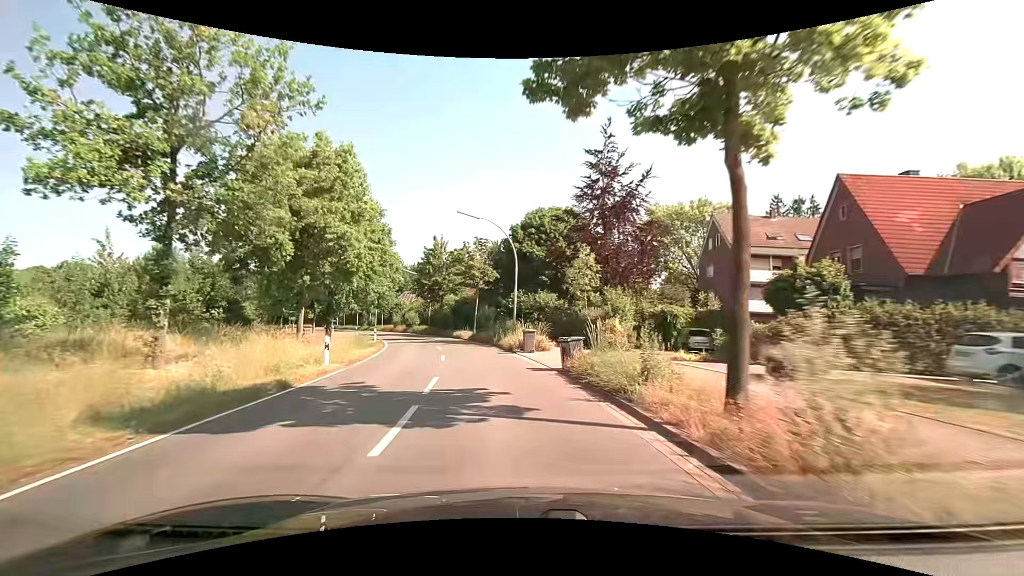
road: secondary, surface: asphalt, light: Day
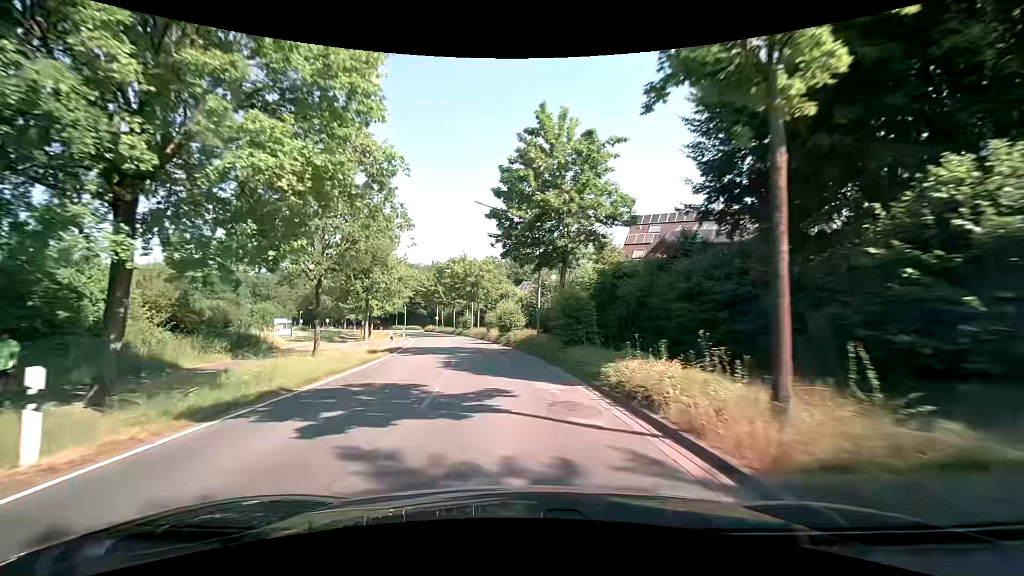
(-5.1, +37.1) m; -16°
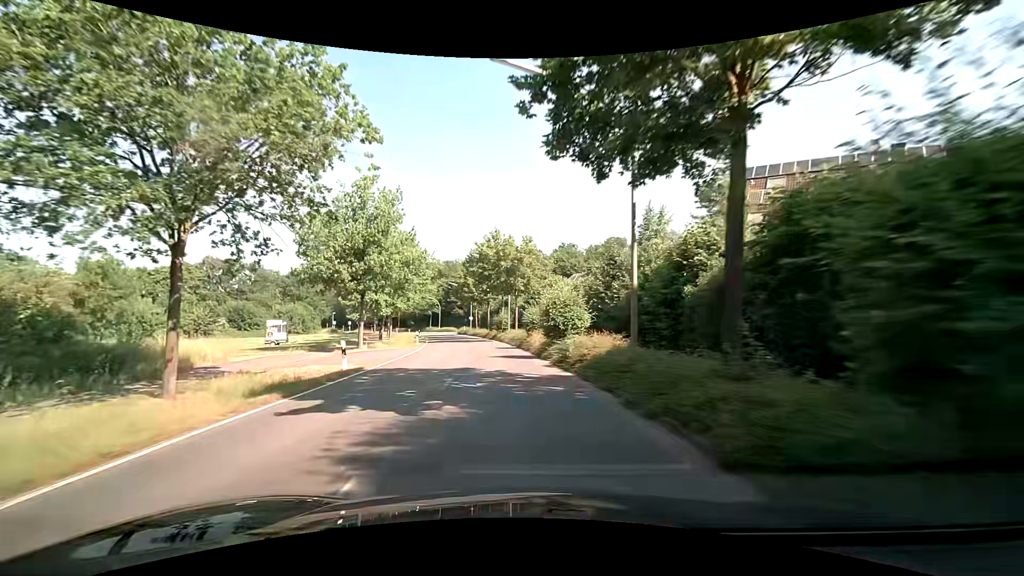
(-0.6, +15.2) m; -4°
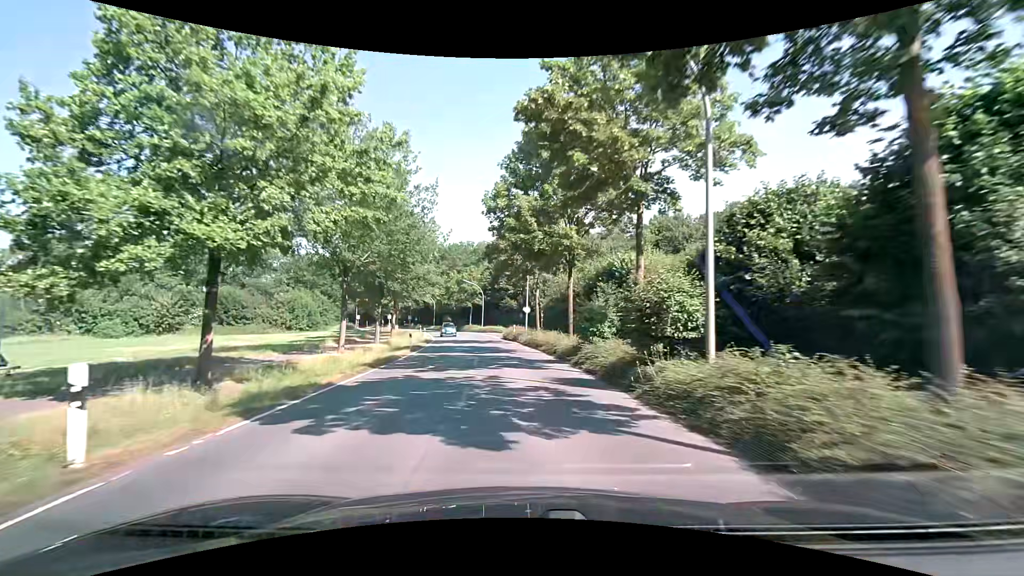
(-4.2, +37.8) m; -8°
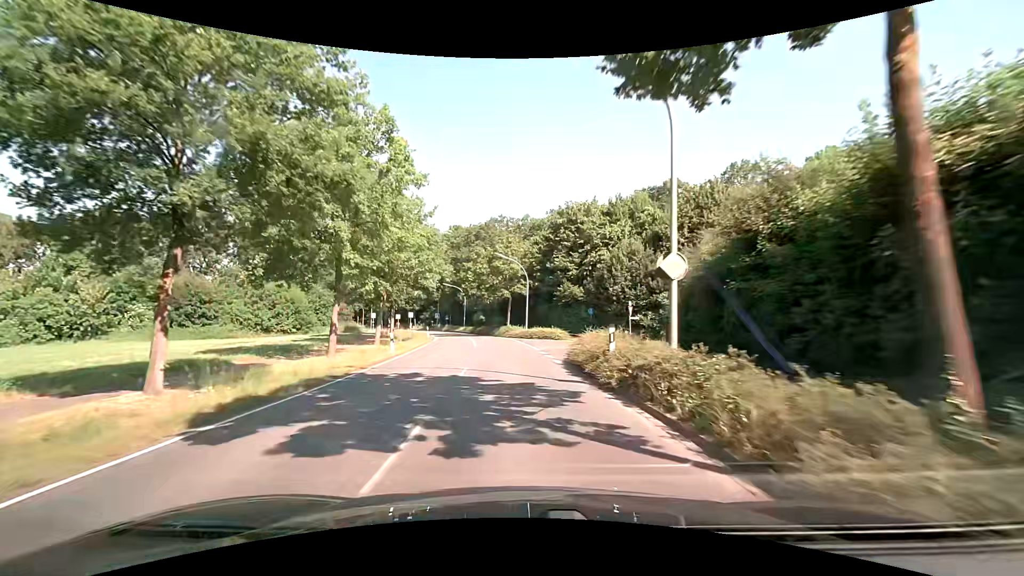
(-1.5, +30.5) m; -6°
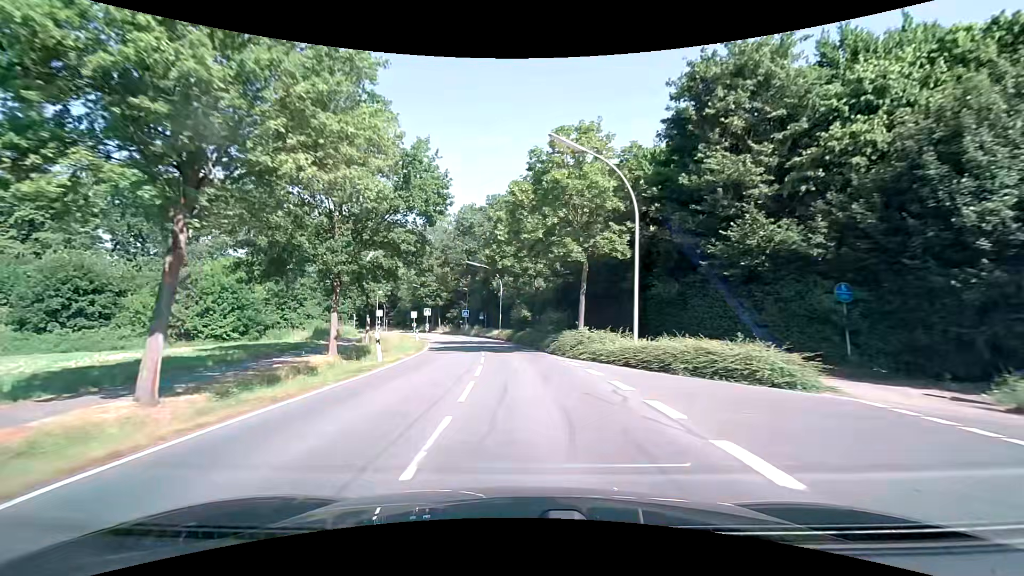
(-1.7, +30.5) m; -6°
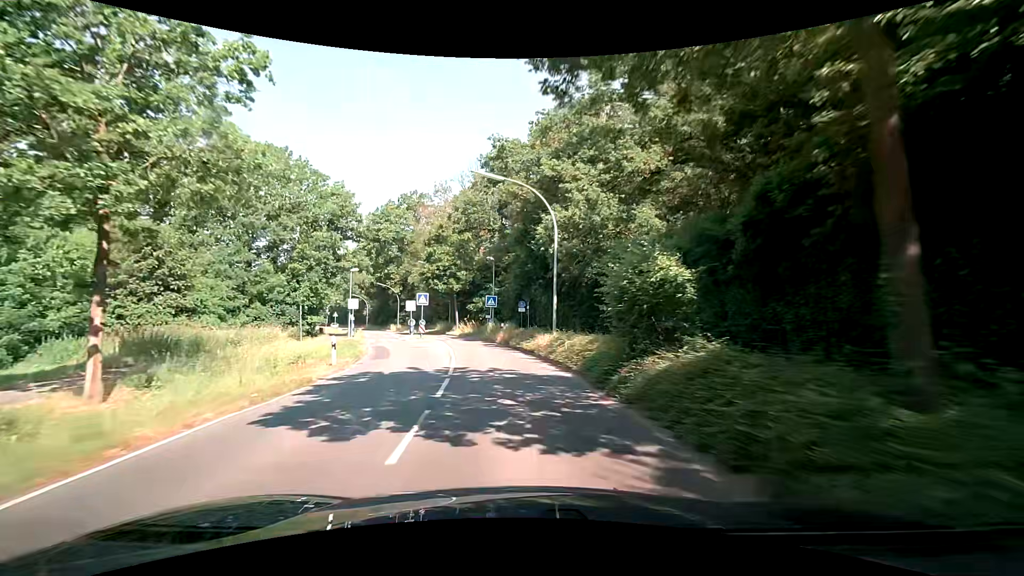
(-1.4, +30.4) m; -6°
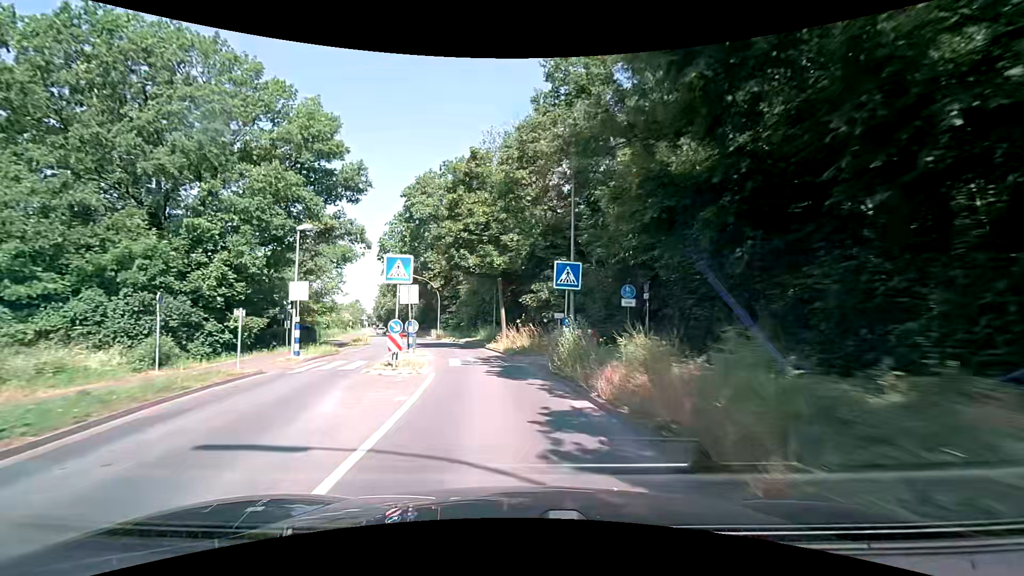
(-1.4, +22.9) m; -7°
(0, +10) (-1, +20) (-3, +30) (-6, +39) (-9, +49) (-12, +59) (-15, +68) (-18, +78) (-20, +87) (-23, +97) m
